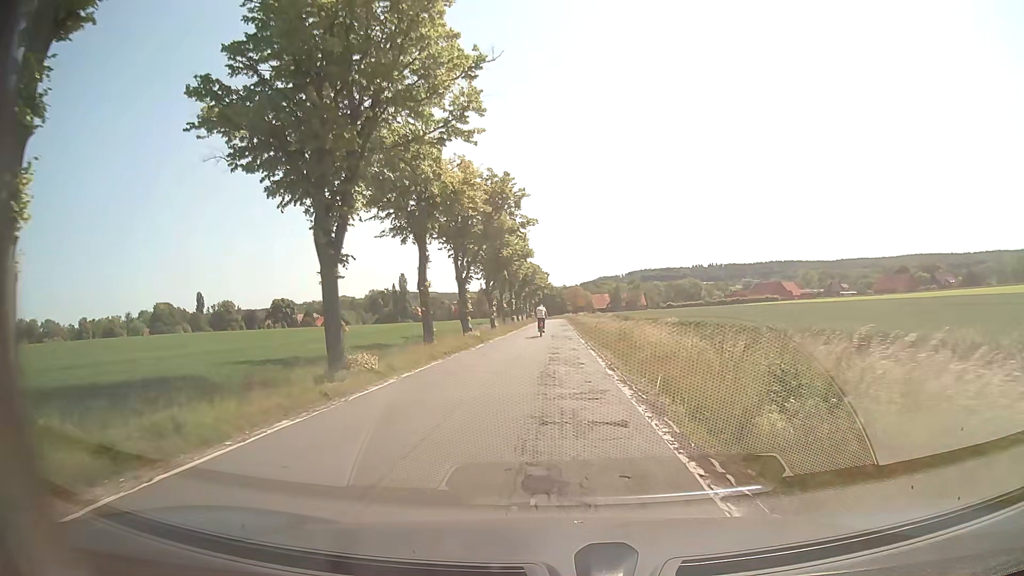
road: secondary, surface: asphalt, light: Day
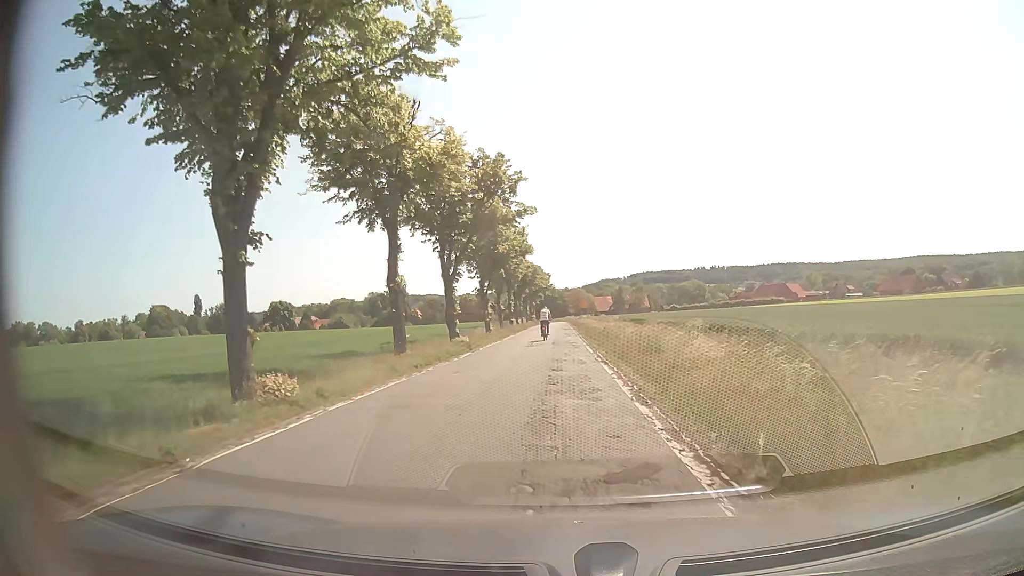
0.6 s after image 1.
(-0.1, +5.7) m; -1°
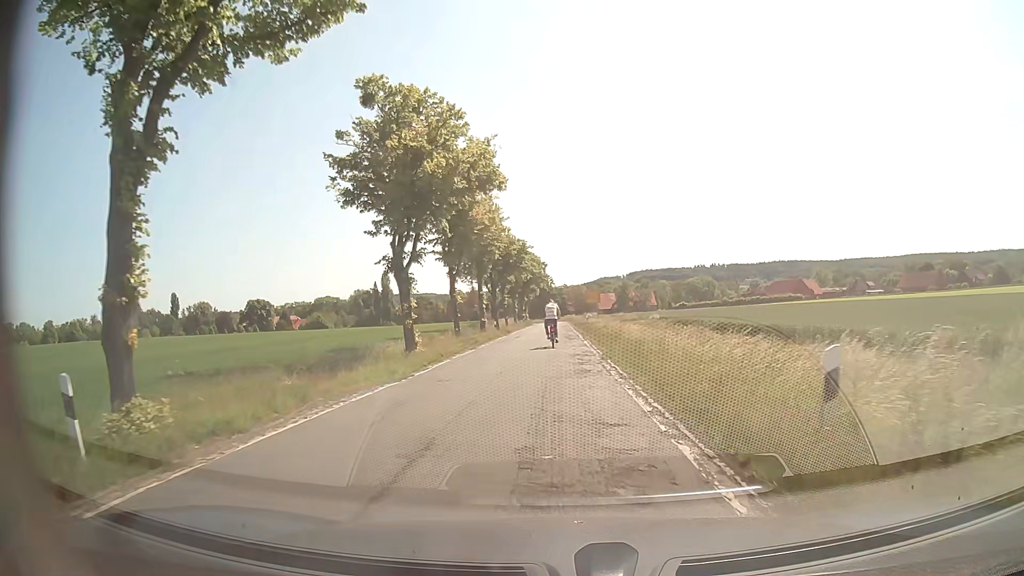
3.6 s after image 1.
(+0.1, +28.3) m; +1°
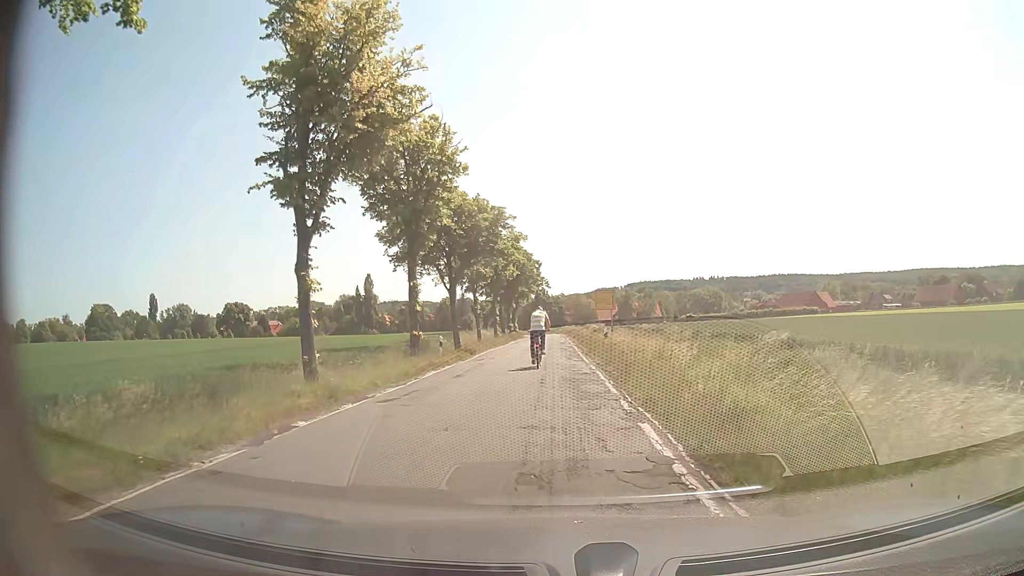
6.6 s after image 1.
(-0.2, +22.7) m; 0°
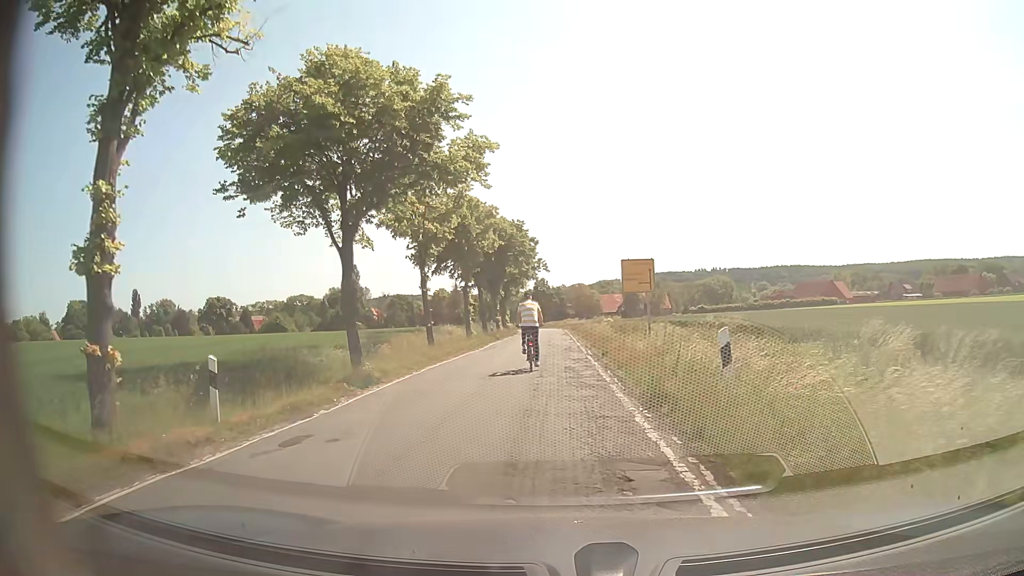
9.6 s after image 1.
(-0.2, +20.1) m; 0°
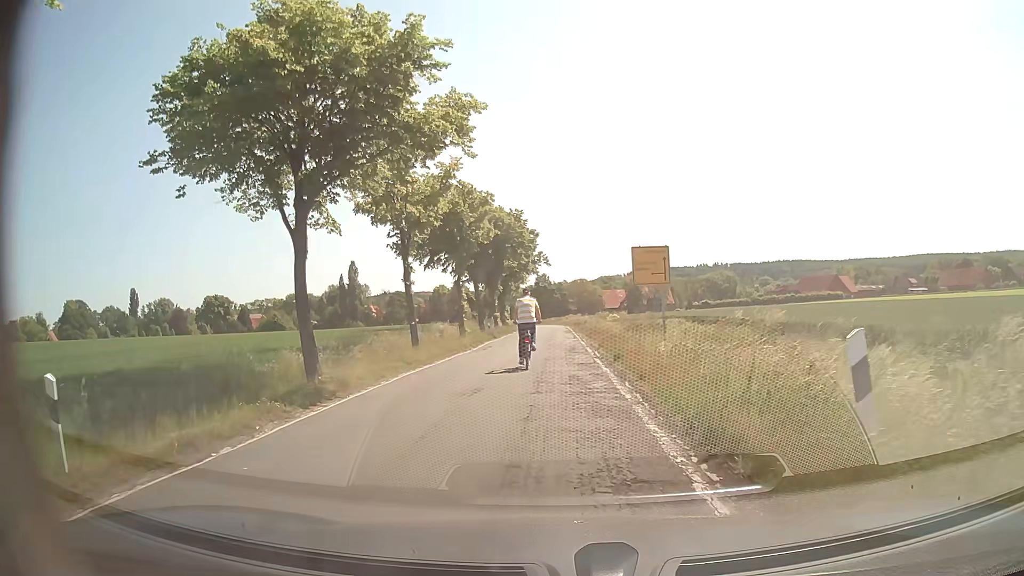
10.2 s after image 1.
(0.0, +3.8) m; 0°
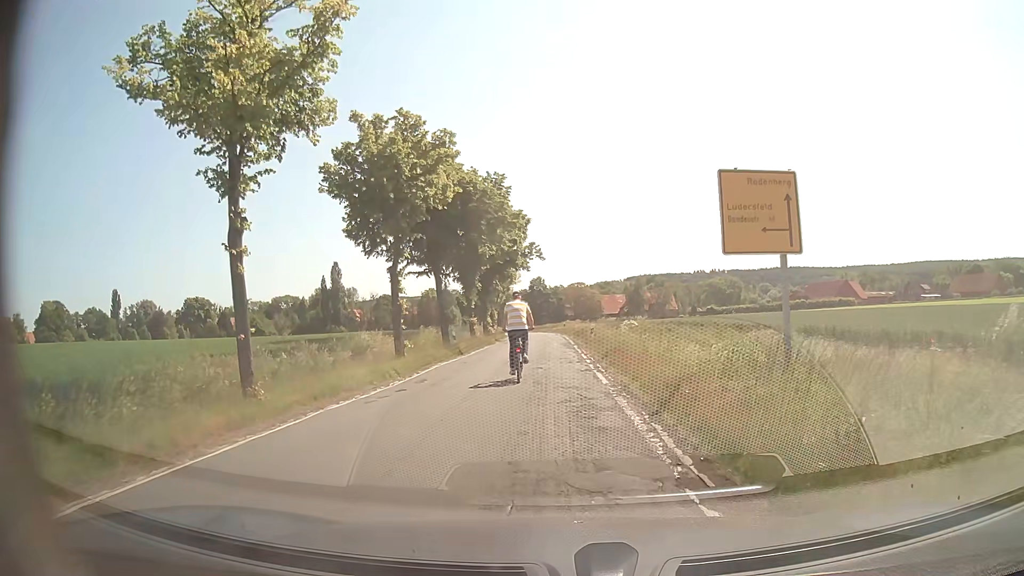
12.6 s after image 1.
(-0.3, +15.1) m; -2°
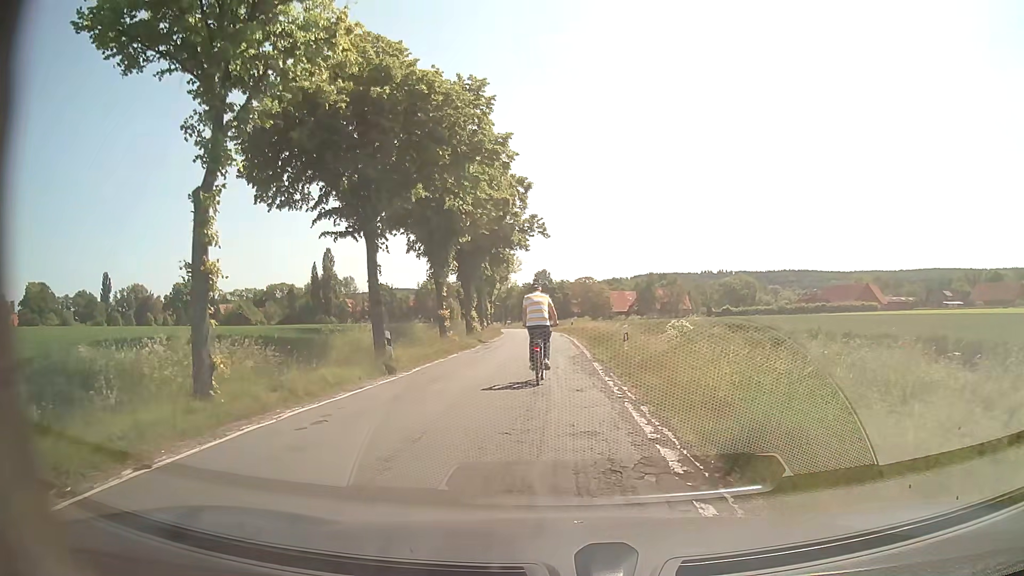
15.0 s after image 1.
(+0.2, +14.8) m; 0°
(0, +10) (0, +20) (0, +30) (0, +40) (0, +50) (0, +60) (-1, +70) (-2, +80) (-4, +90) (-5, +100) m
